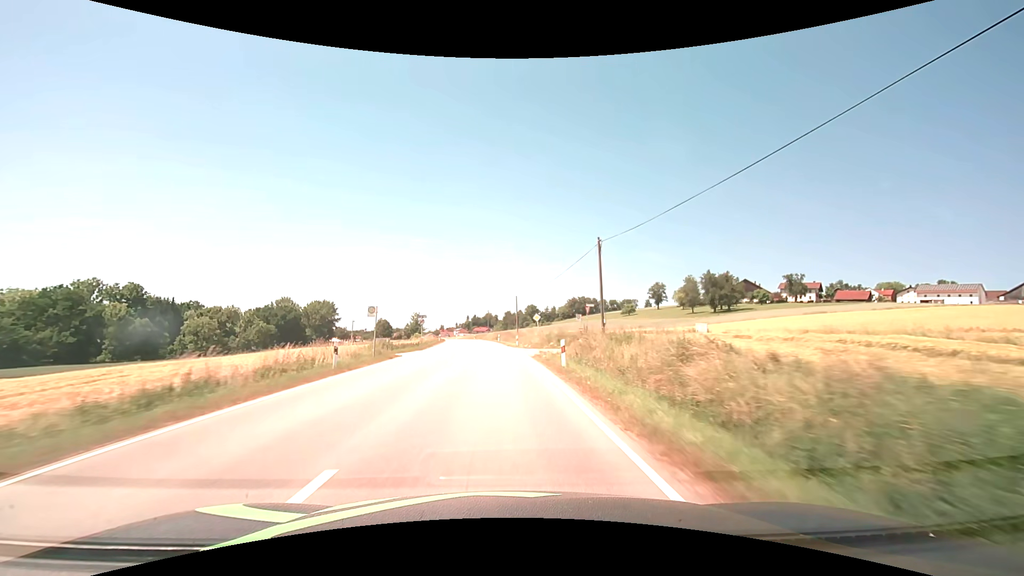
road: secondary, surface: asphalt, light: Day
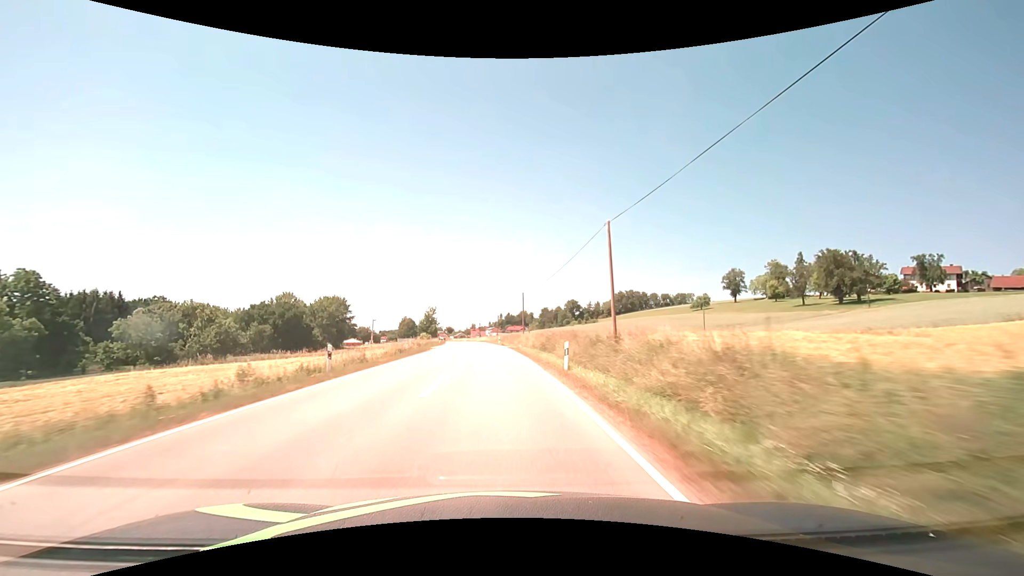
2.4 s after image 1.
(-1.8, +50.8) m; -4°
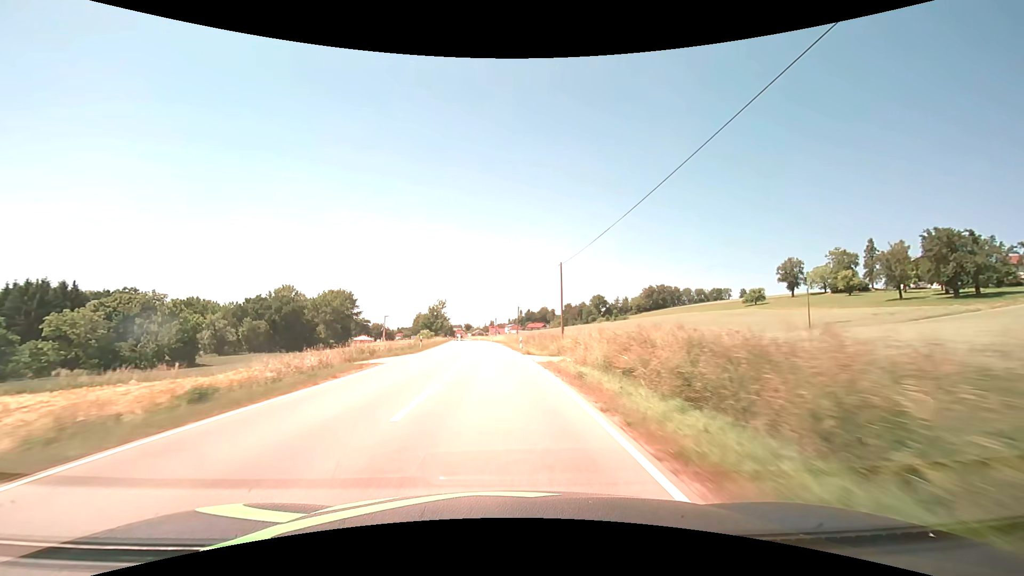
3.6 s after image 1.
(-0.5, +27.1) m; -2°
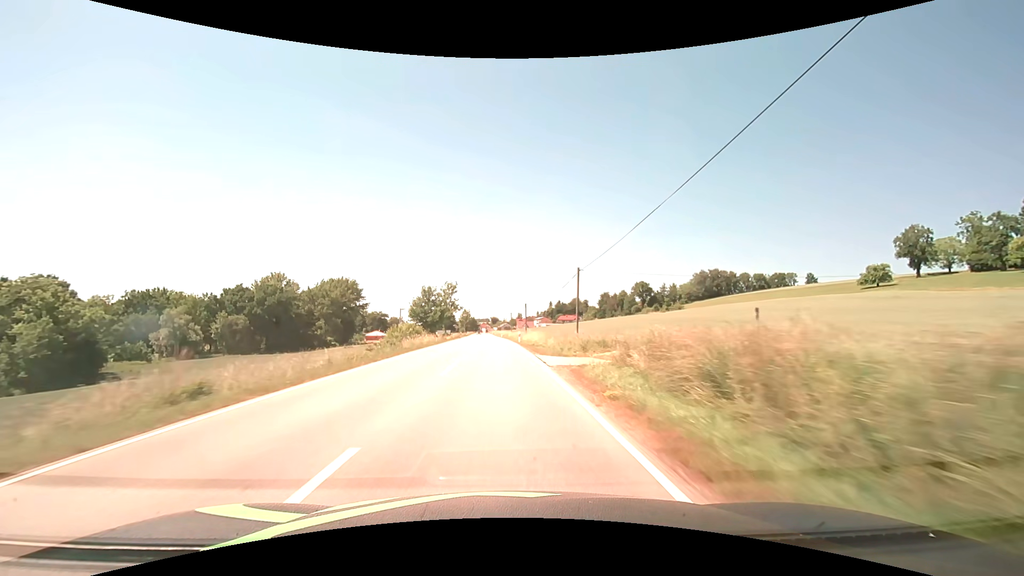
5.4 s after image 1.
(-1.2, +42.2) m; -3°
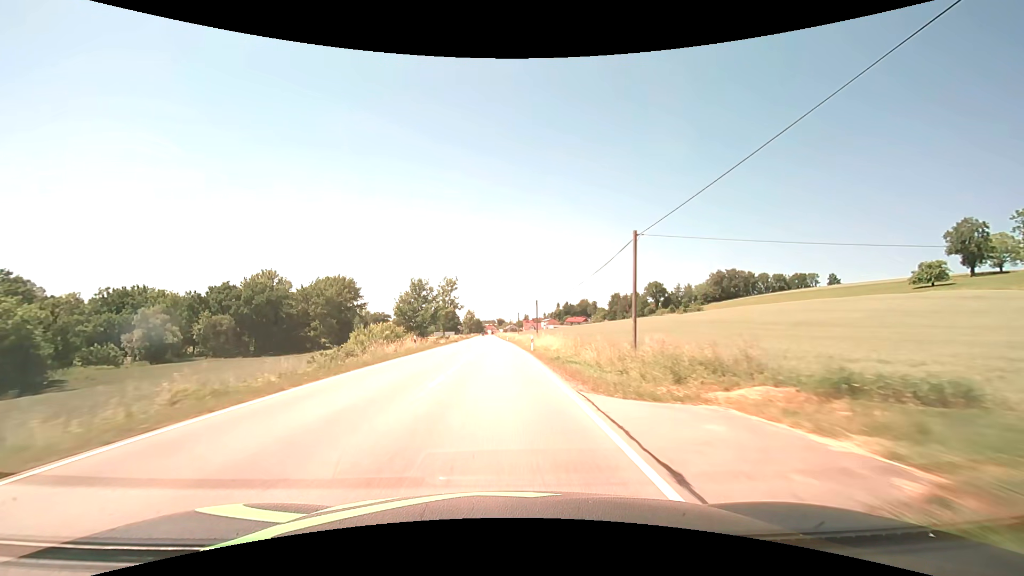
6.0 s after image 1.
(-0.1, +13.8) m; -1°
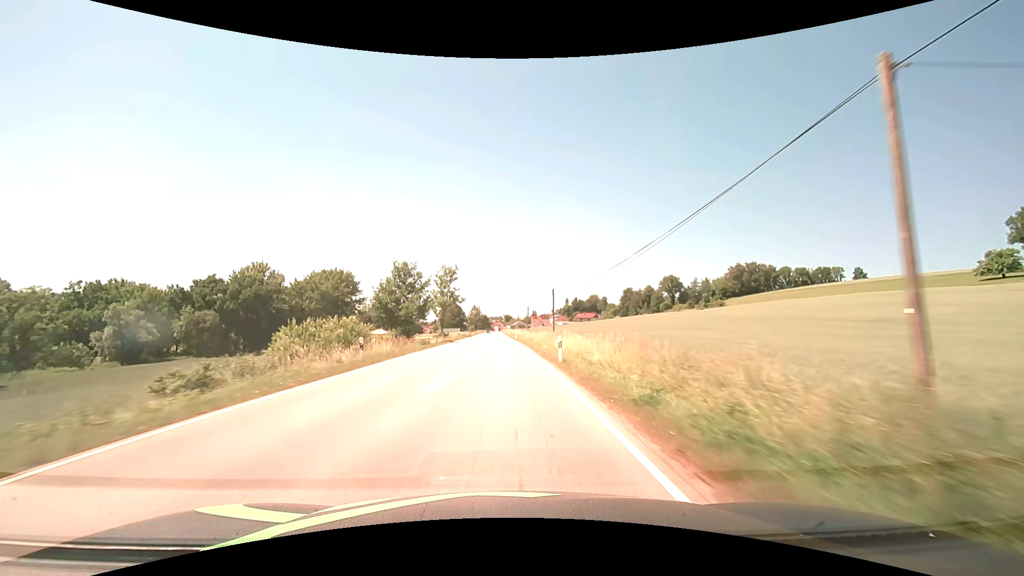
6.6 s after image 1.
(-0.1, +13.5) m; -1°
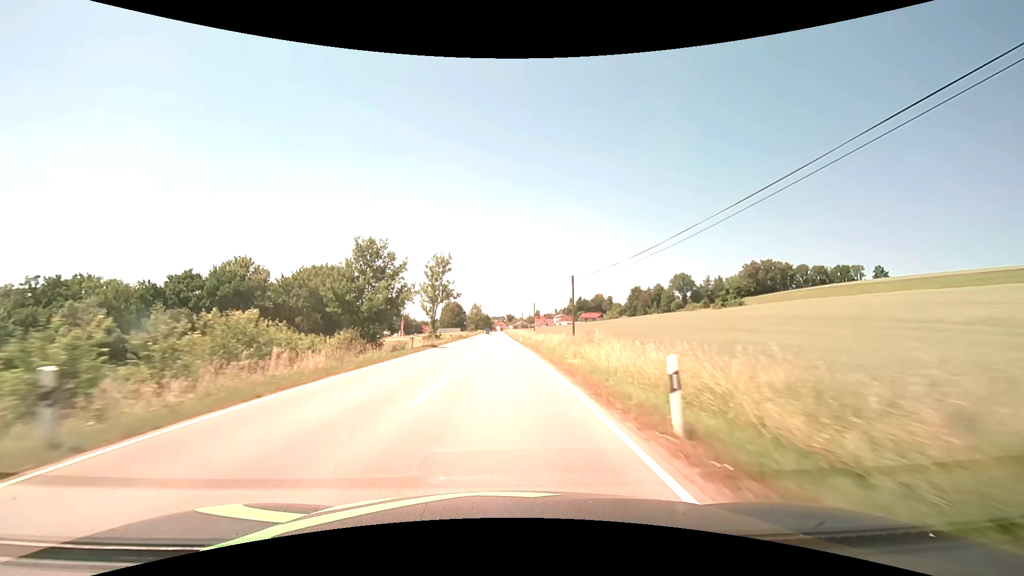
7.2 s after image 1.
(-0.1, +13.3) m; 0°
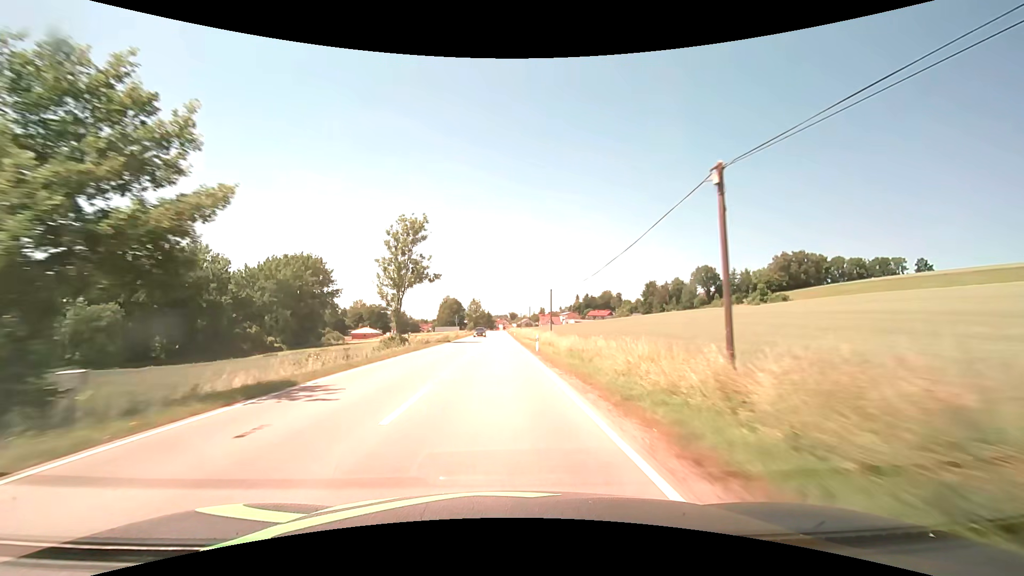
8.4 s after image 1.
(-0.1, +25.8) m; 0°
(0, +10) (0, +20) (0, +30) (0, +40) (-1, +50) (-1, +60) (-1, +70) (-1, +80) (-1, +90) (-1, +100) m
